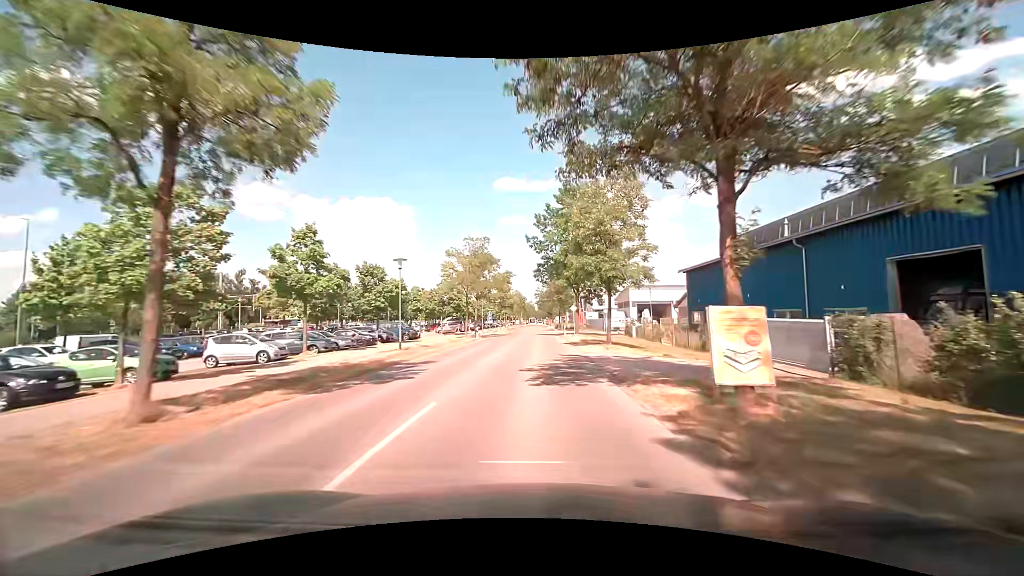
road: tertiary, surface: asphalt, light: Day
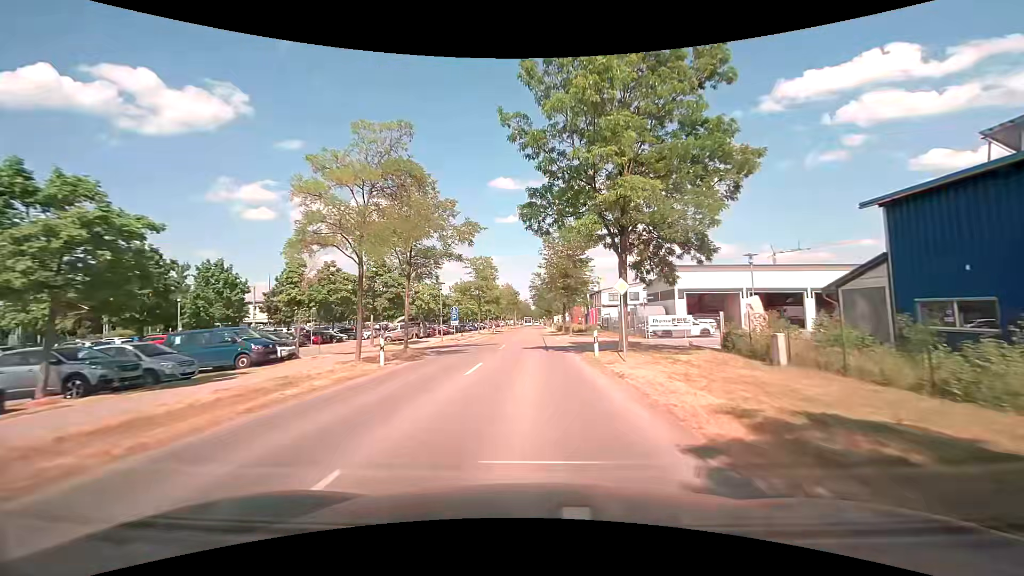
(+0.4, +26.2) m; +1°
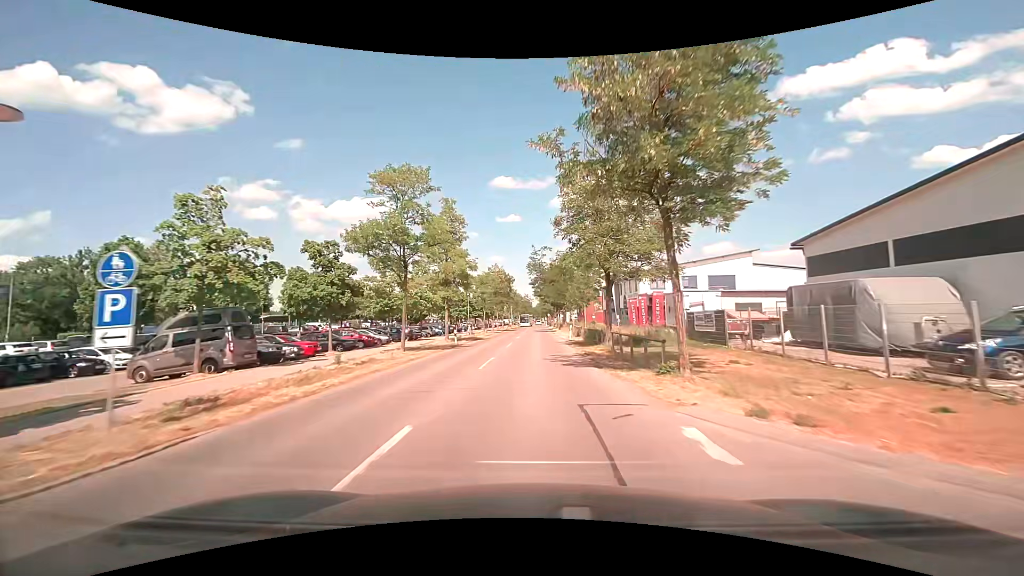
(0.0, +34.3) m; 0°
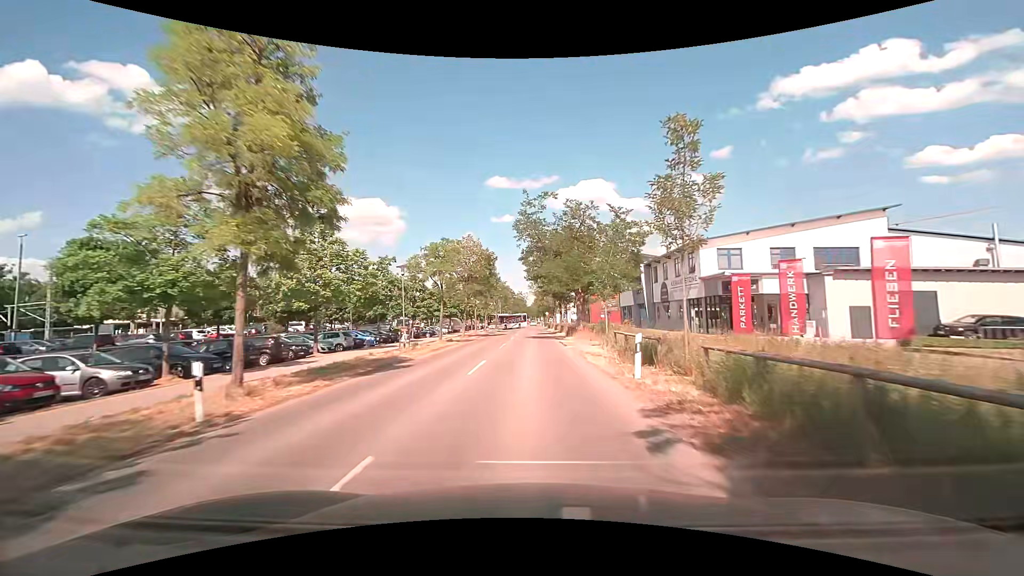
(+0.2, +25.4) m; 0°
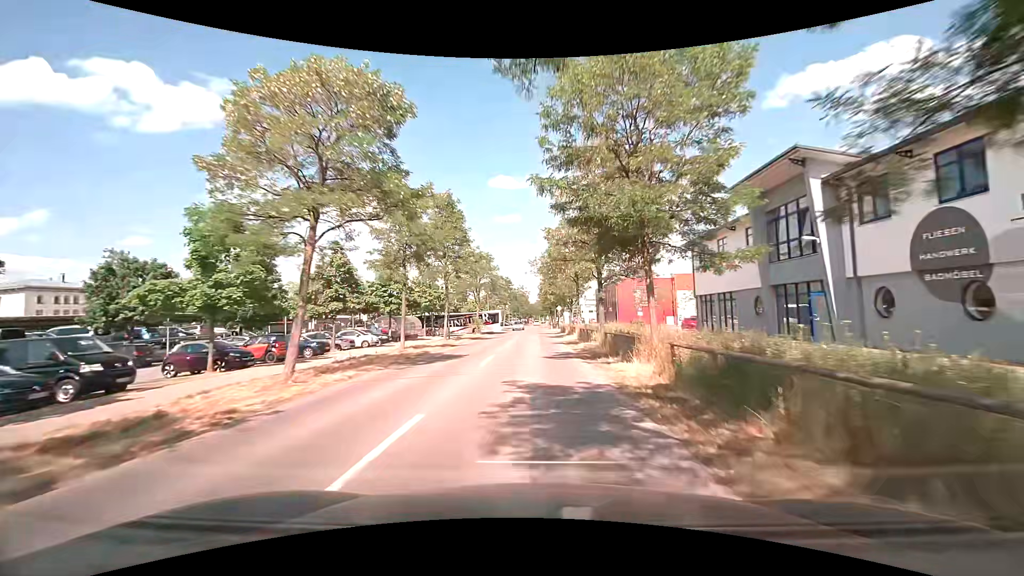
(+0.1, +33.7) m; 0°
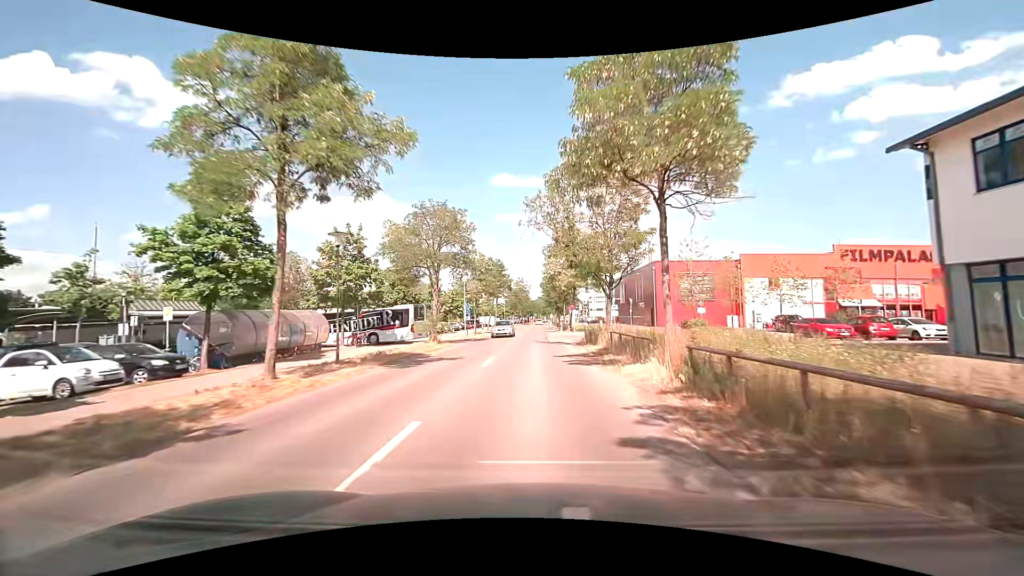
(+0.1, +24.7) m; 0°
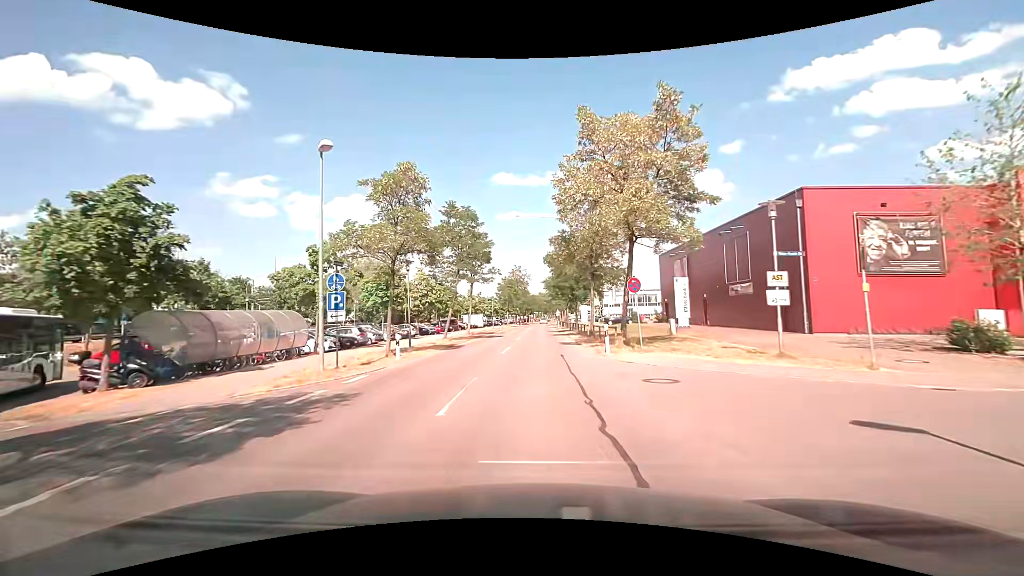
(-0.1, +31.0) m; 0°
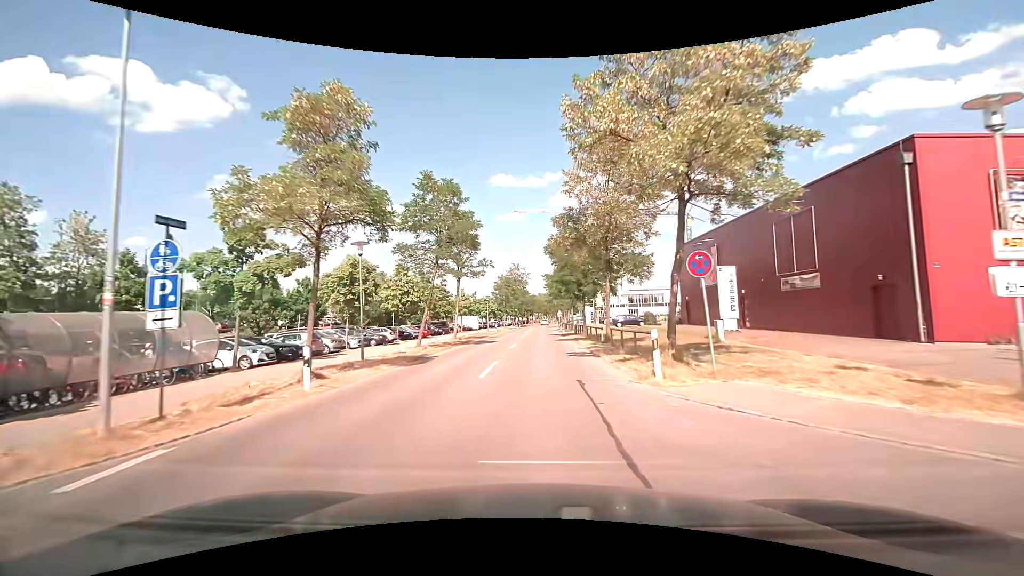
(0.0, +7.5) m; 0°
(0, +10) (0, +20) (0, +30) (0, +40) (0, +50) (0, +60) (0, +70) (+1, +80) (+1, +90) (+1, +100) m
